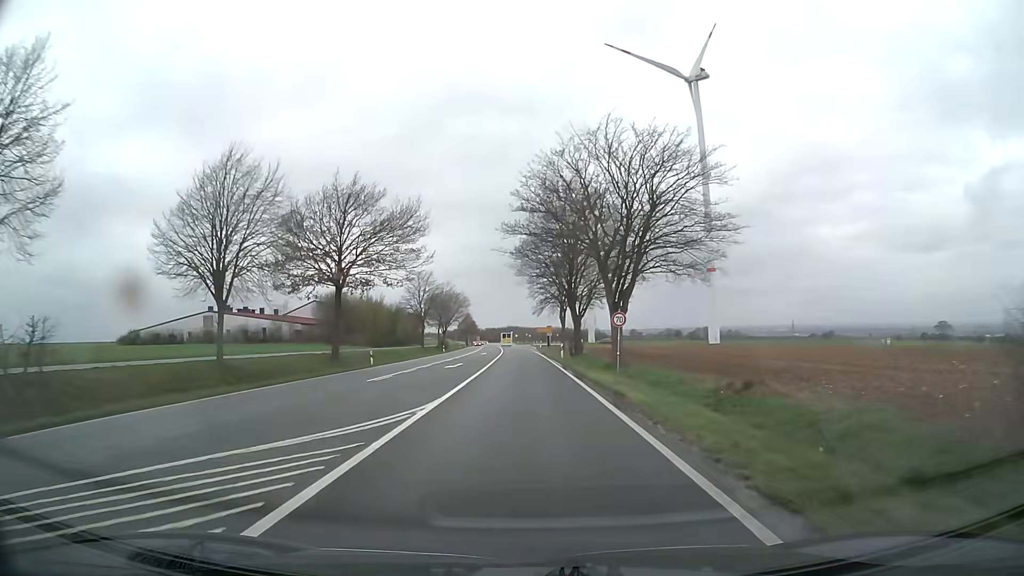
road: primary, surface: asphalt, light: Day
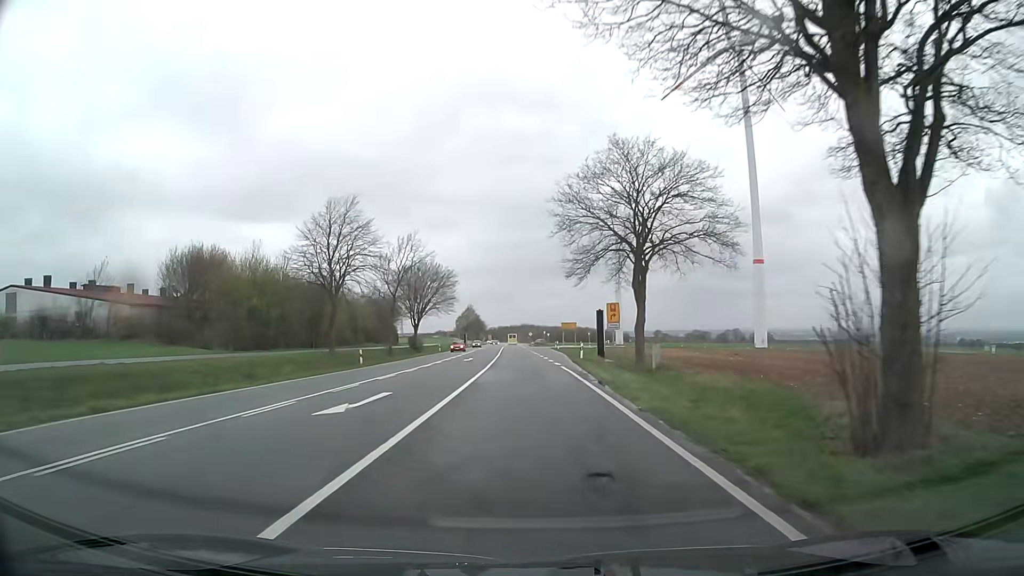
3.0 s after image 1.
(-0.5, +53.7) m; -1°
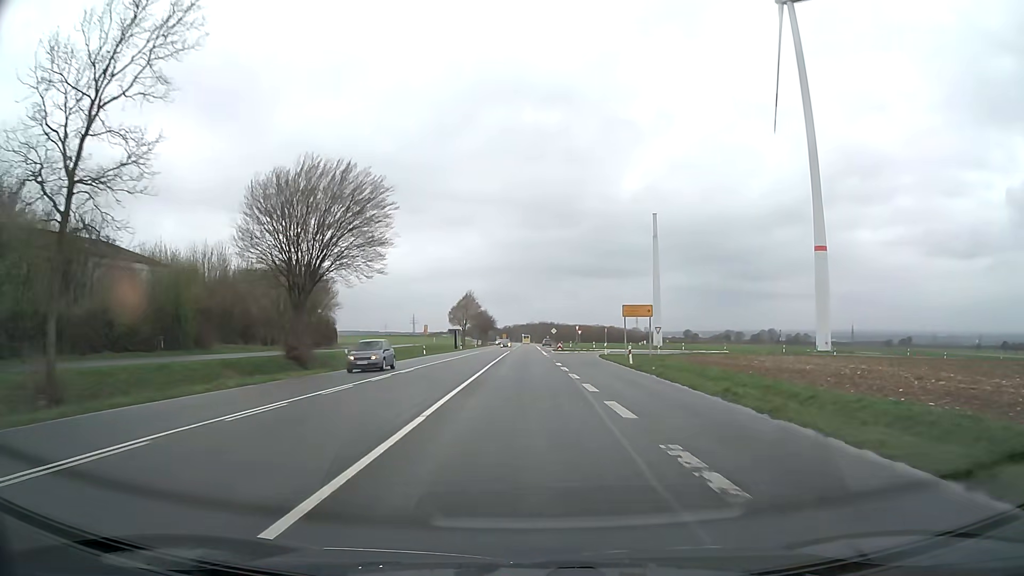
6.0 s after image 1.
(-1.0, +53.6) m; -2°
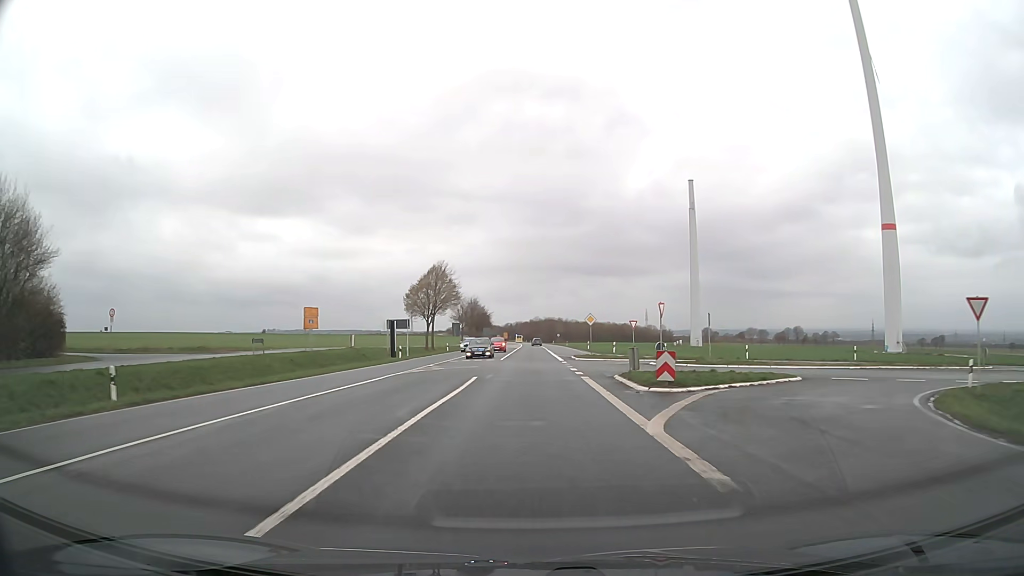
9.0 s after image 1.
(-0.2, +53.6) m; 0°
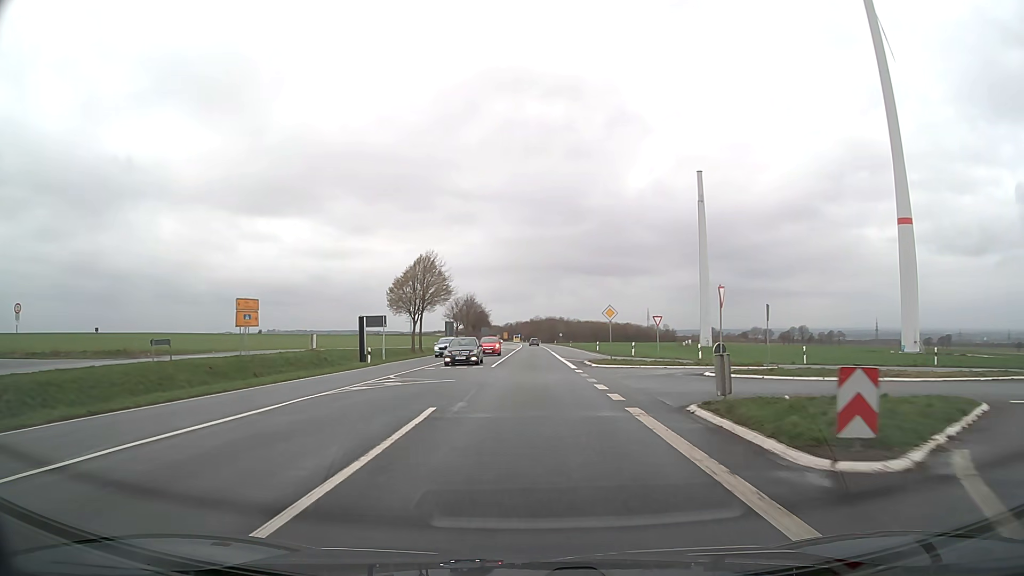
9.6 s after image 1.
(0.0, +10.7) m; 0°
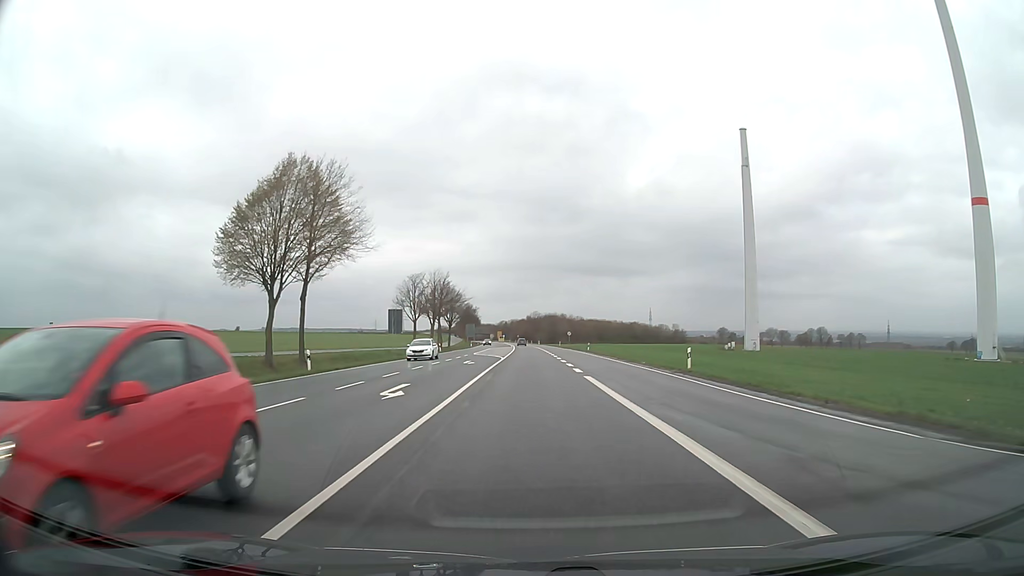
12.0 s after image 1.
(+0.1, +42.9) m; 0°
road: trunk
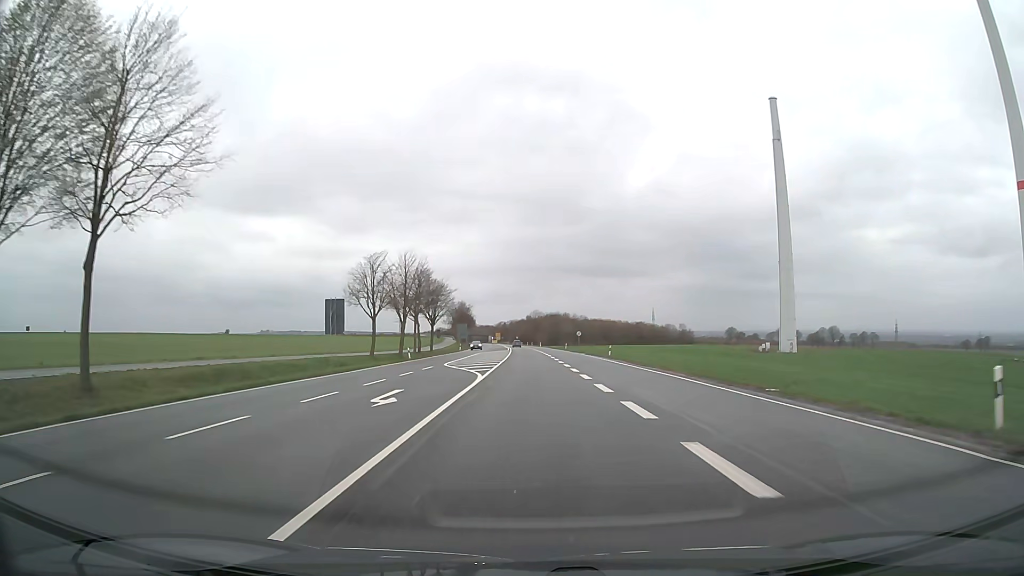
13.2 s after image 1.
(0.0, +21.5) m; 0°
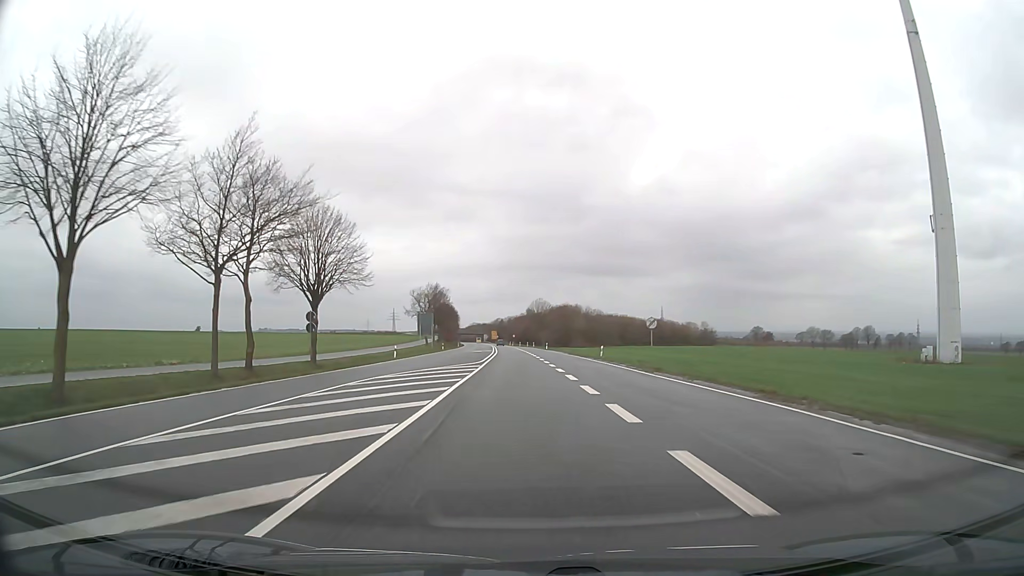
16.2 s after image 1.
(0.0, +53.8) m; 0°
(0, +10) (0, +20) (0, +30) (0, +40) (-1, +50) (-1, +60) (-1, +70) (-2, +80) (-2, +90) (-3, +100) m
